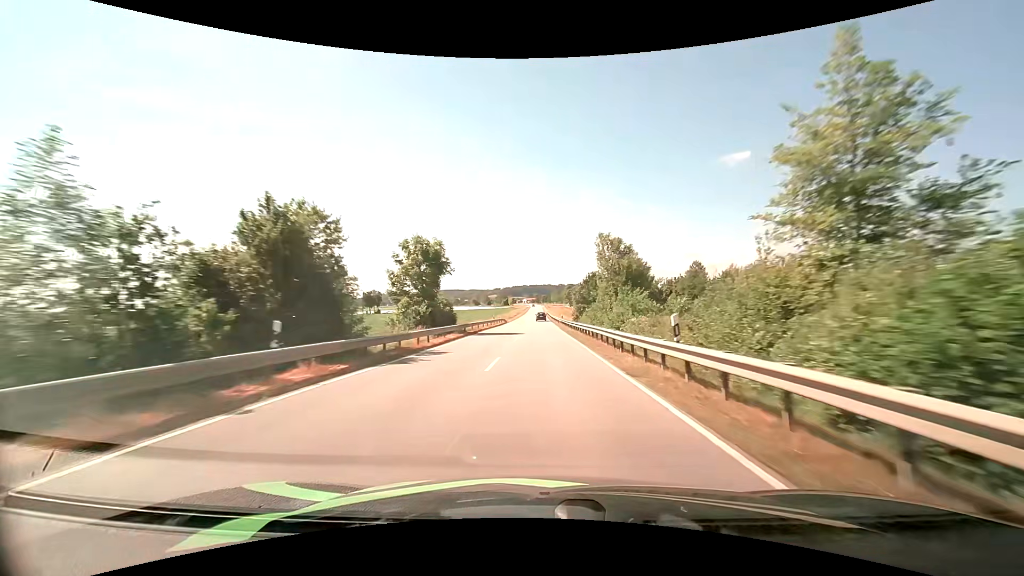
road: tertiary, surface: asphalt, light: Day
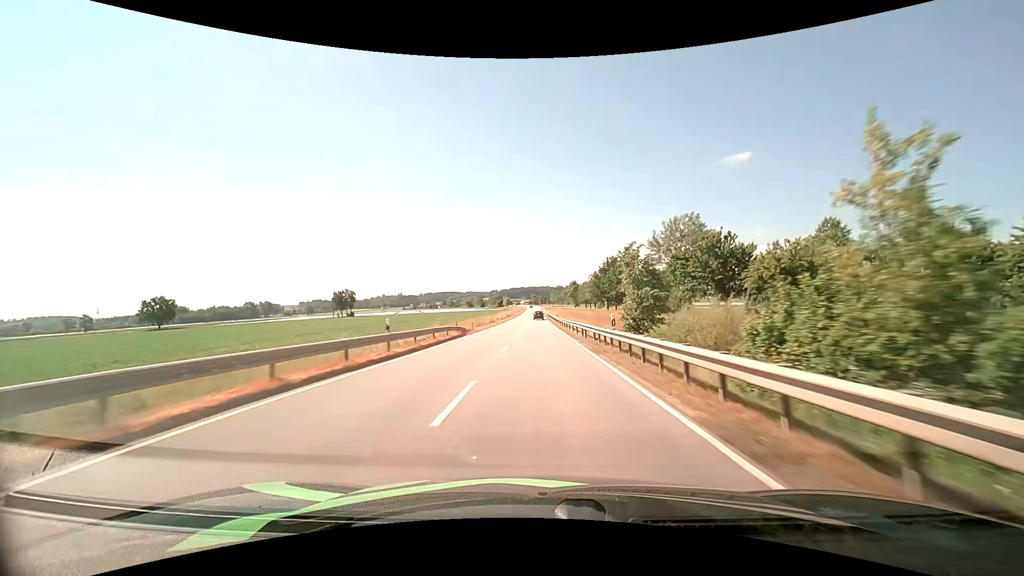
(+0.1, +42.5) m; 0°
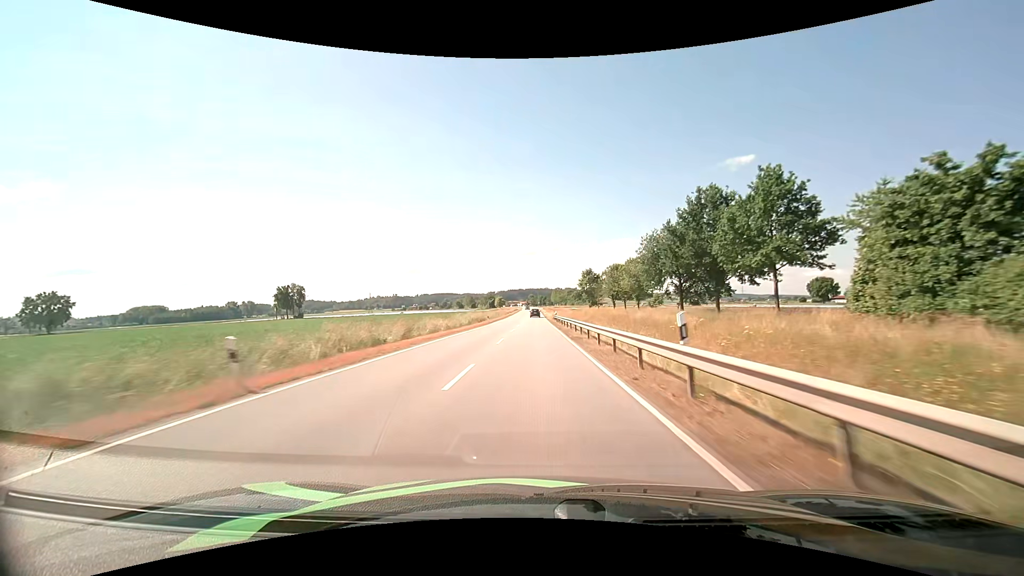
(0.0, +58.1) m; 0°
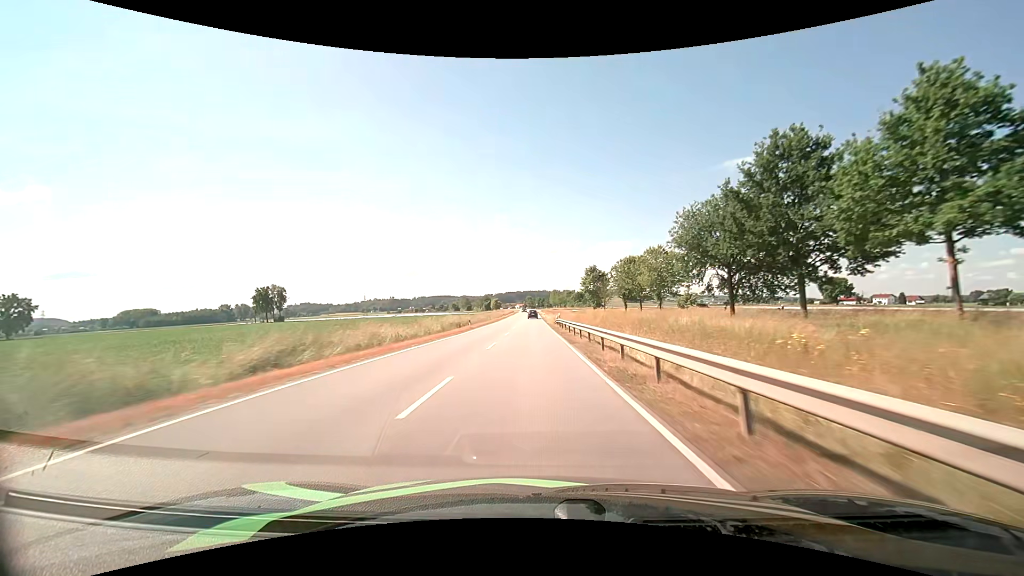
(0.0, +14.4) m; 0°
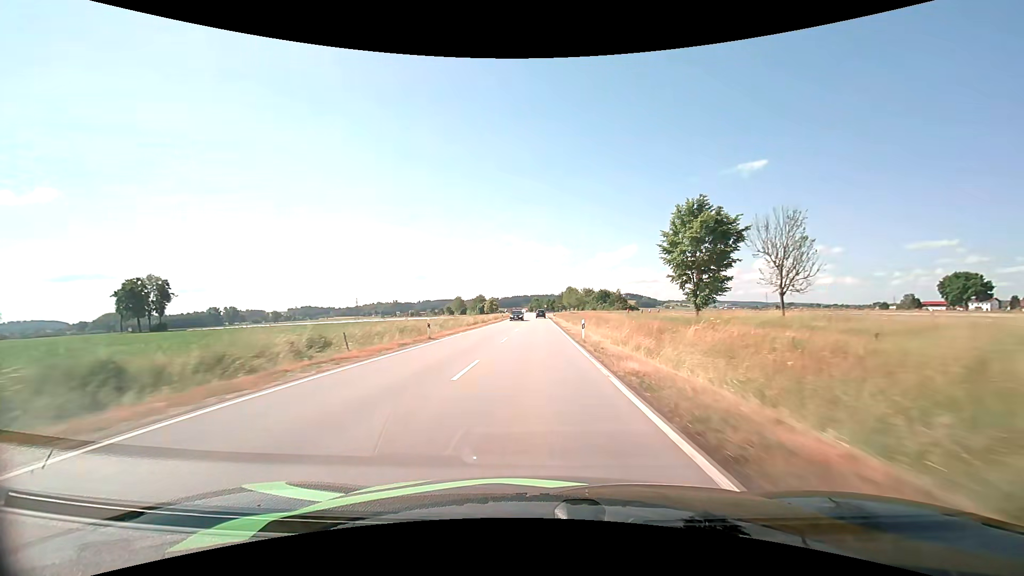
(-0.6, +69.3) m; -1°
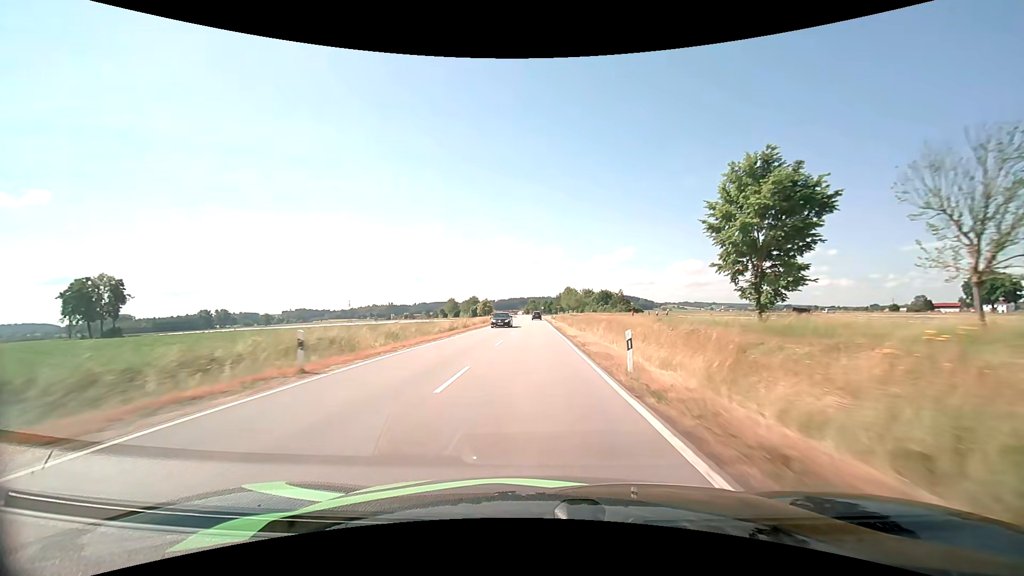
(+0.1, +13.3) m; 0°
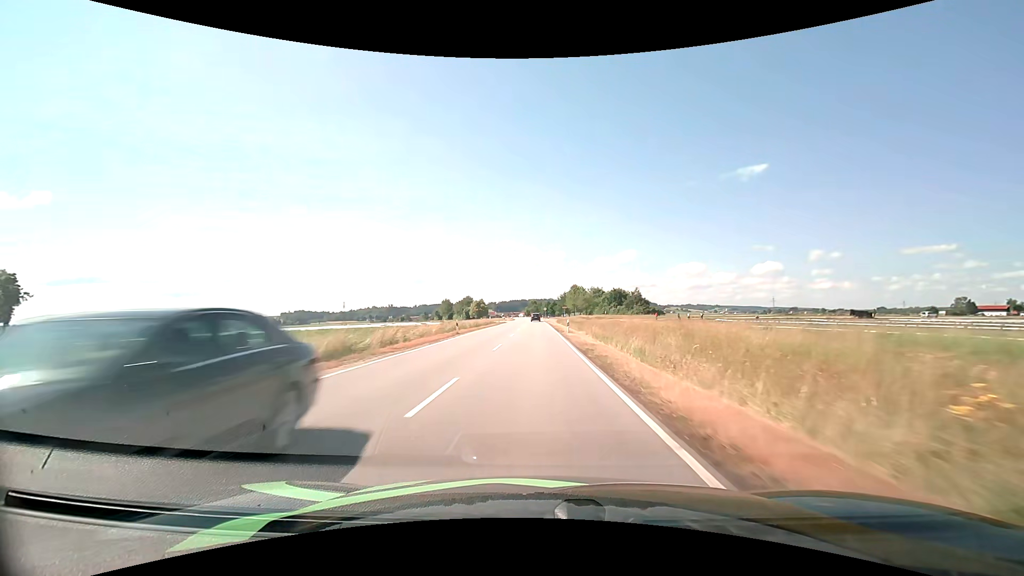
(0.0, +26.1) m; 0°
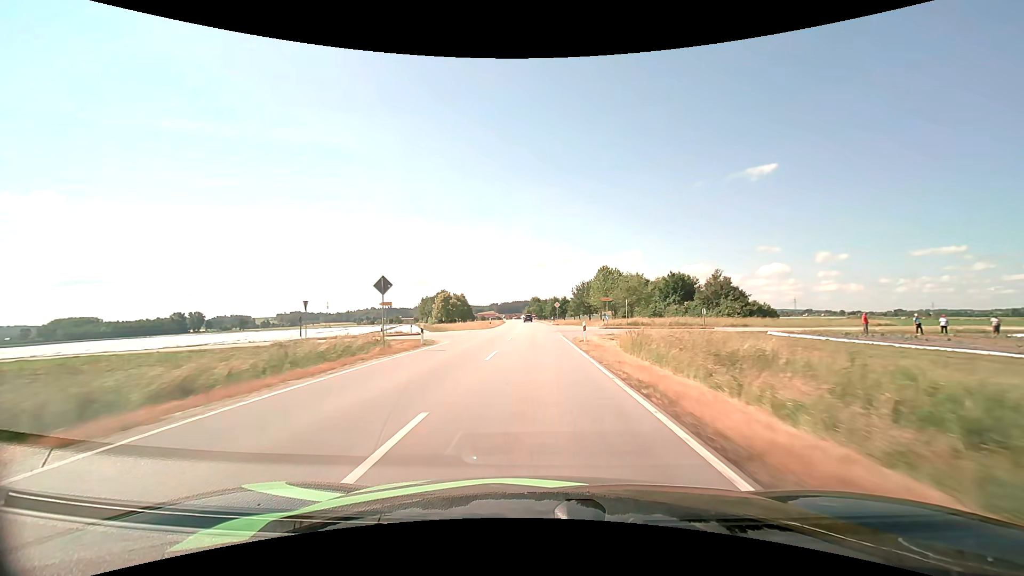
(-0.3, +64.8) m; 0°
(0, +10) (0, +20) (0, +30) (0, +40) (0, +50) (-1, +60) (-1, +70) (-1, +80) (-2, +90) (-2, +100) m
